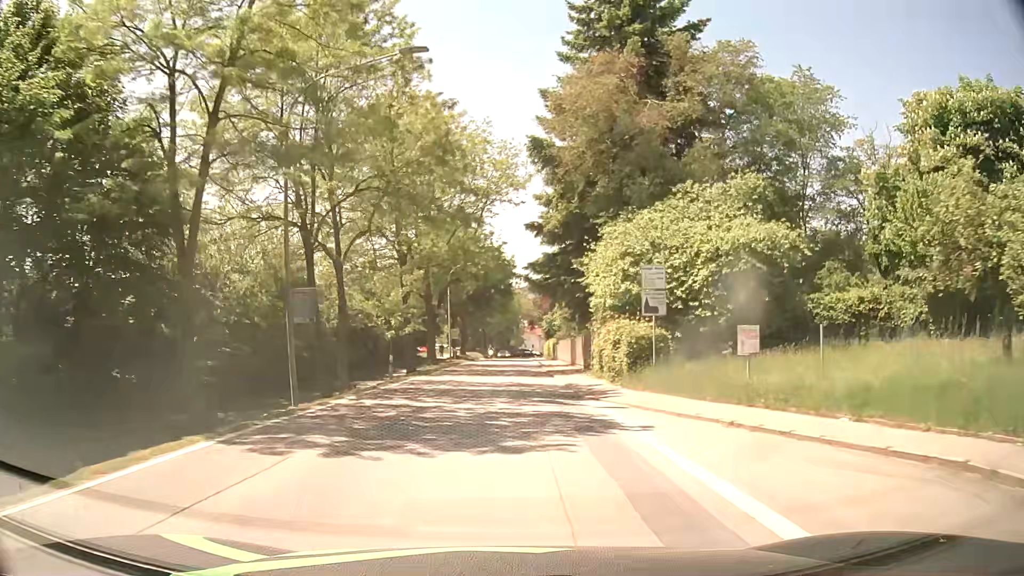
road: secondary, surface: asphalt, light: Day
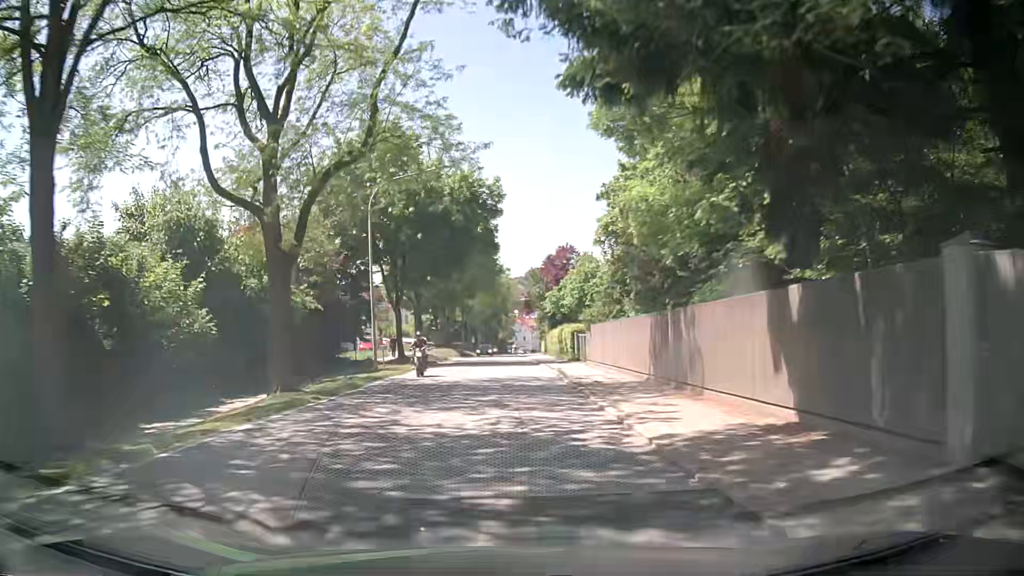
(+0.5, +30.9) m; +2°
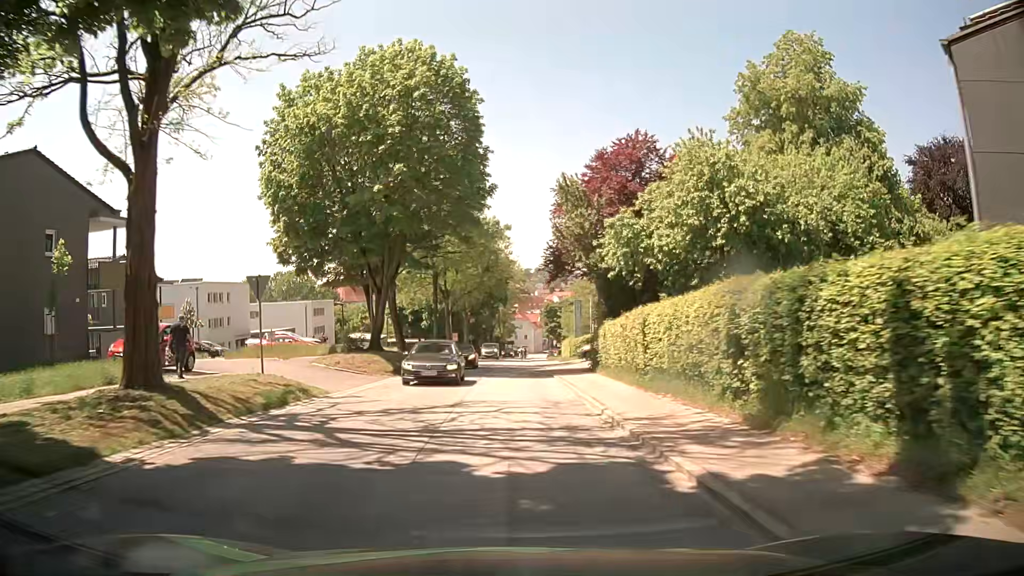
(-0.1, +38.1) m; 0°
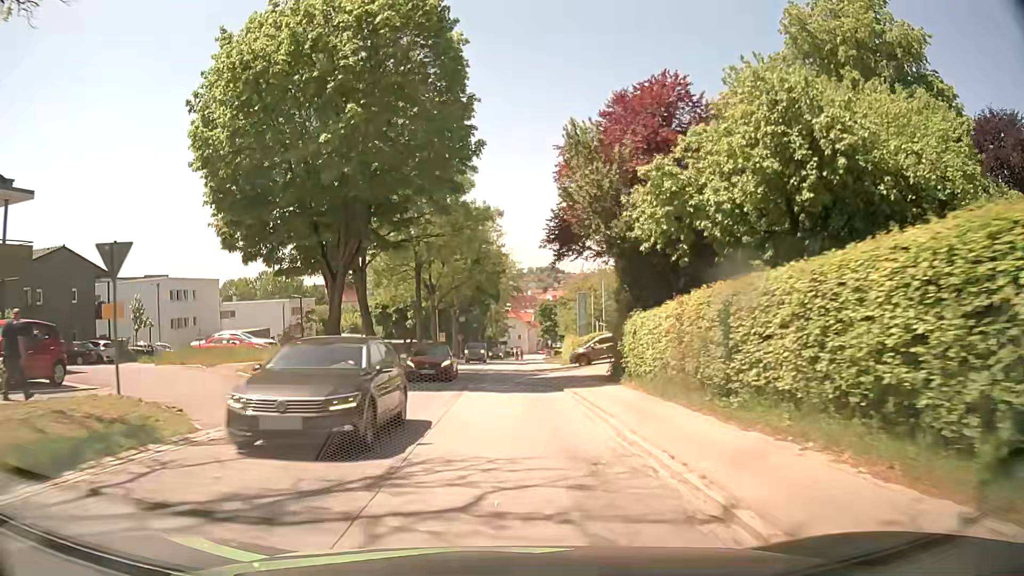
(0.0, +7.6) m; 0°
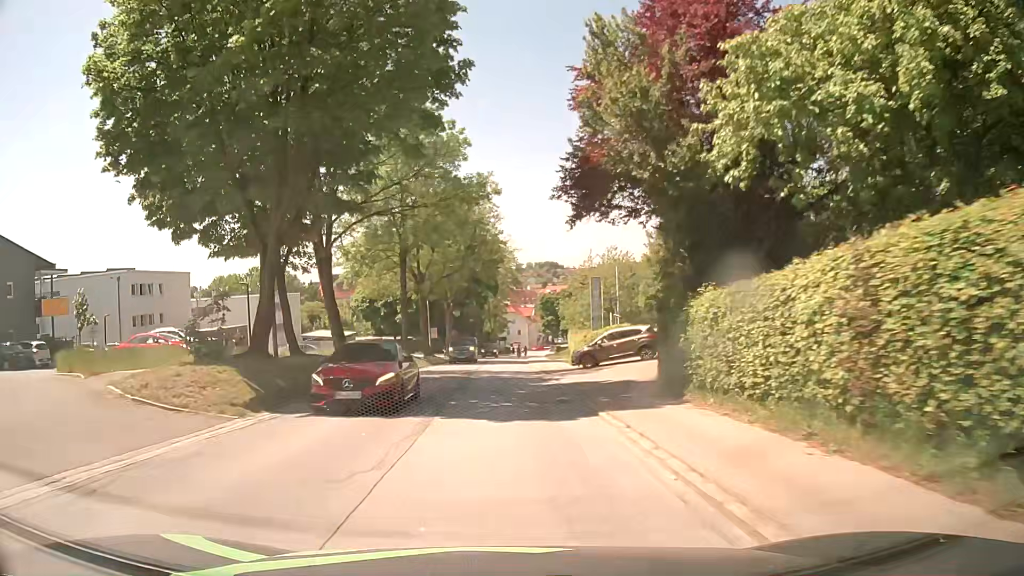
(0.0, +7.6) m; 0°
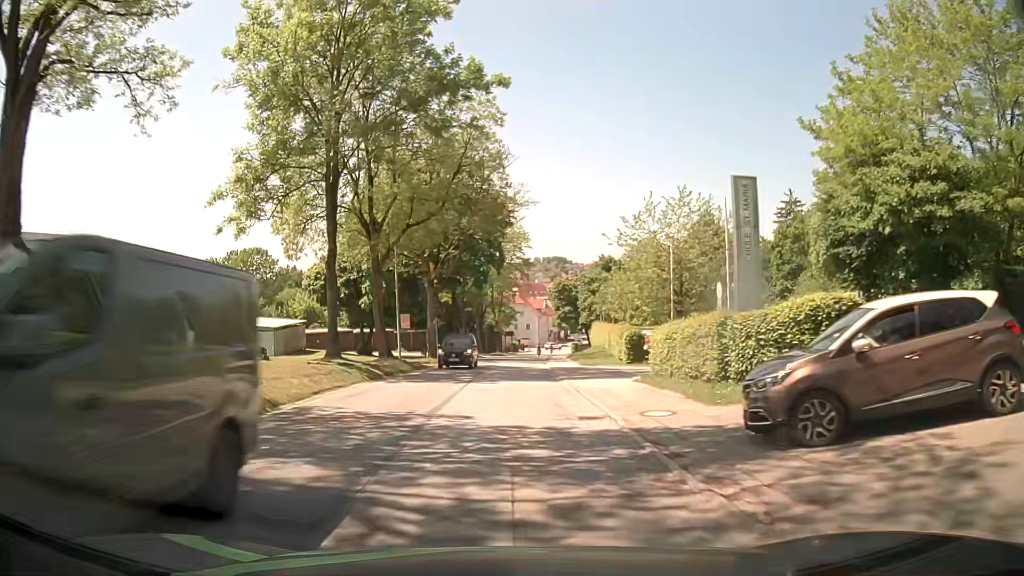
(-0.2, +22.9) m; 0°
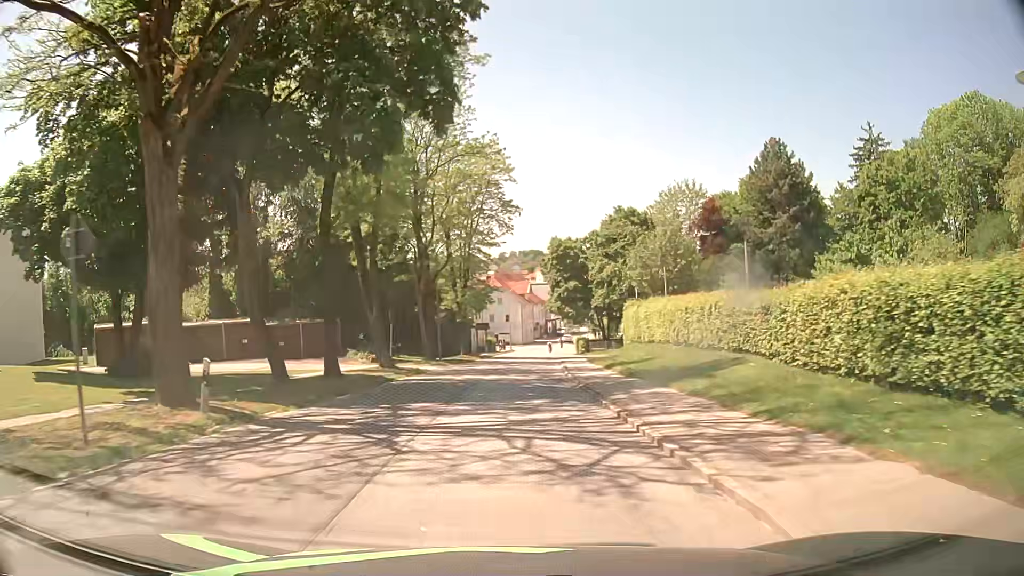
(+0.2, +38.2) m; +2°
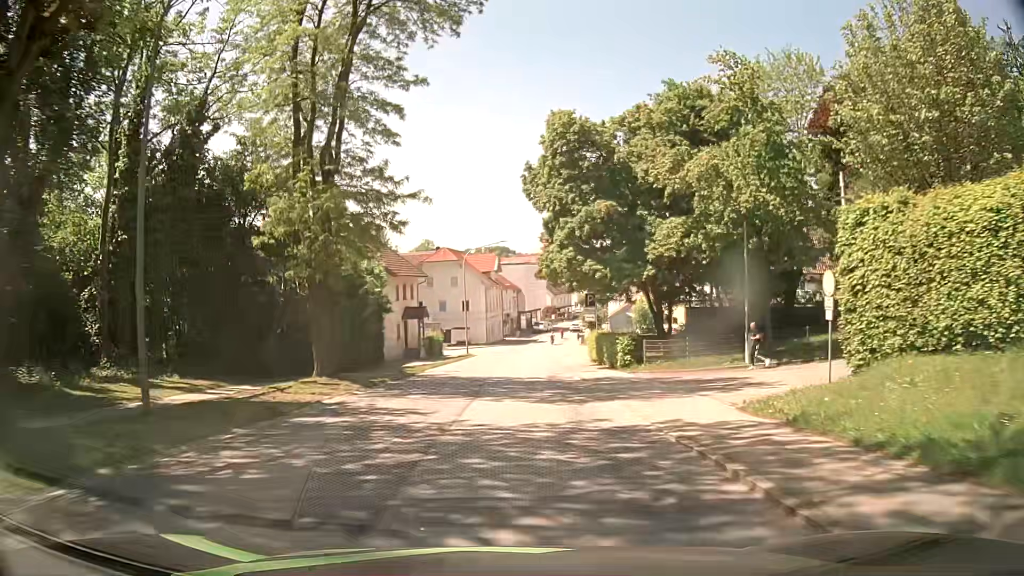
(+0.9, +38.3) m; +3°
(0, +10) (0, +20) (+1, +30) (+1, +40) (+1, +50) (+2, +60) (+3, +70) (+4, +80) (+6, +90) (+8, +100) m
